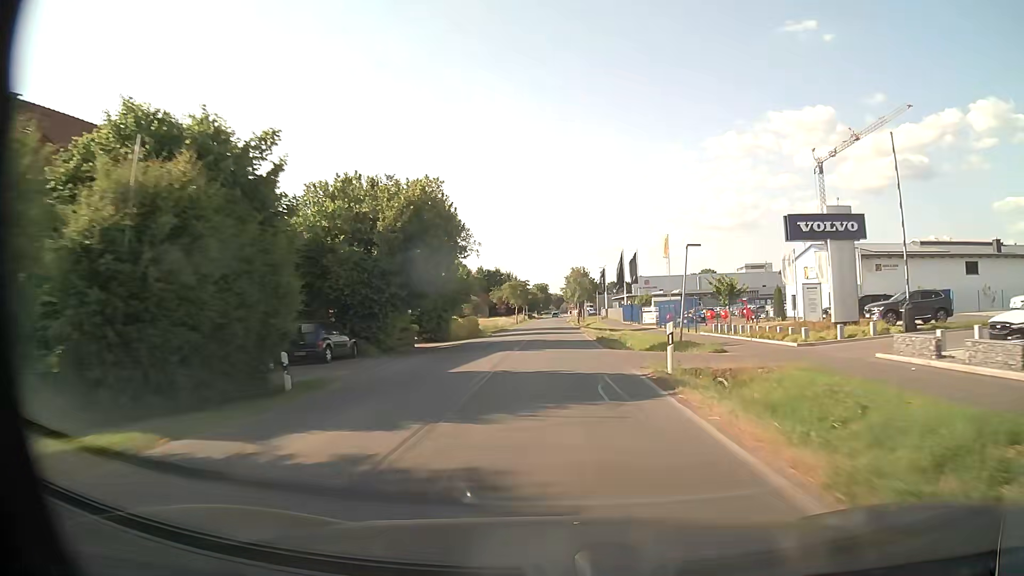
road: unclassified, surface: asphalt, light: Day
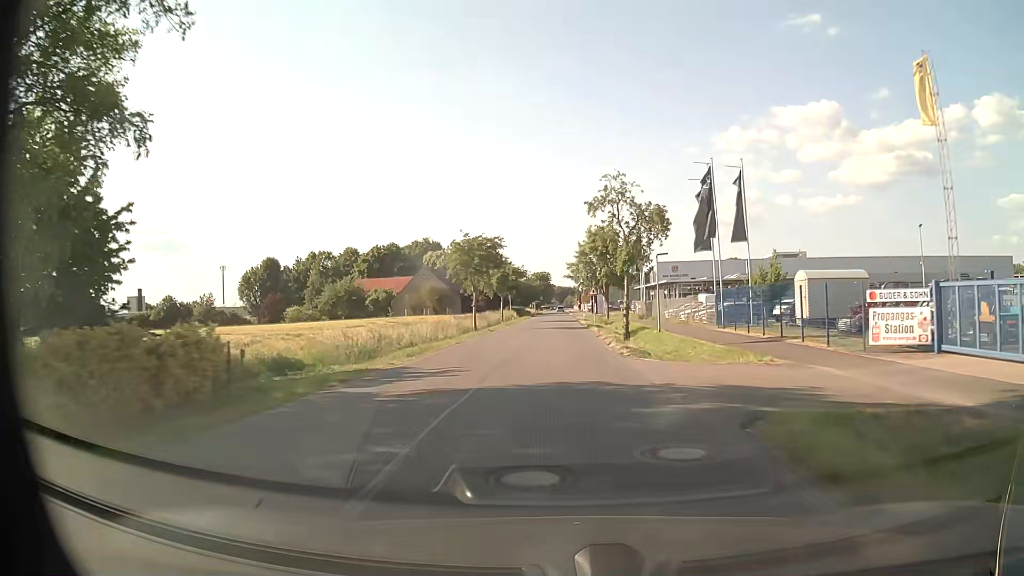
(-0.2, +52.1) m; 0°
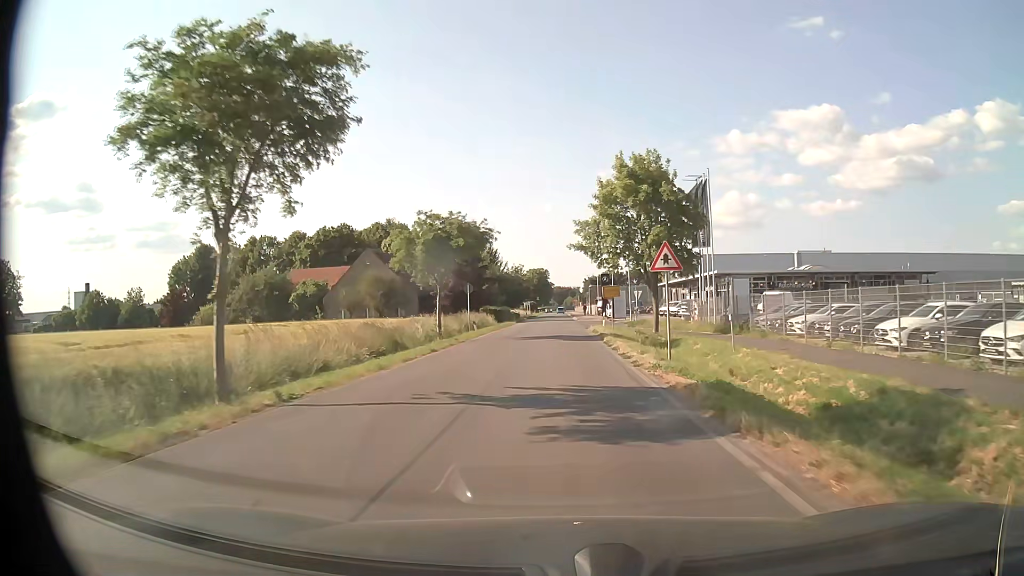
(+0.1, +34.4) m; 0°
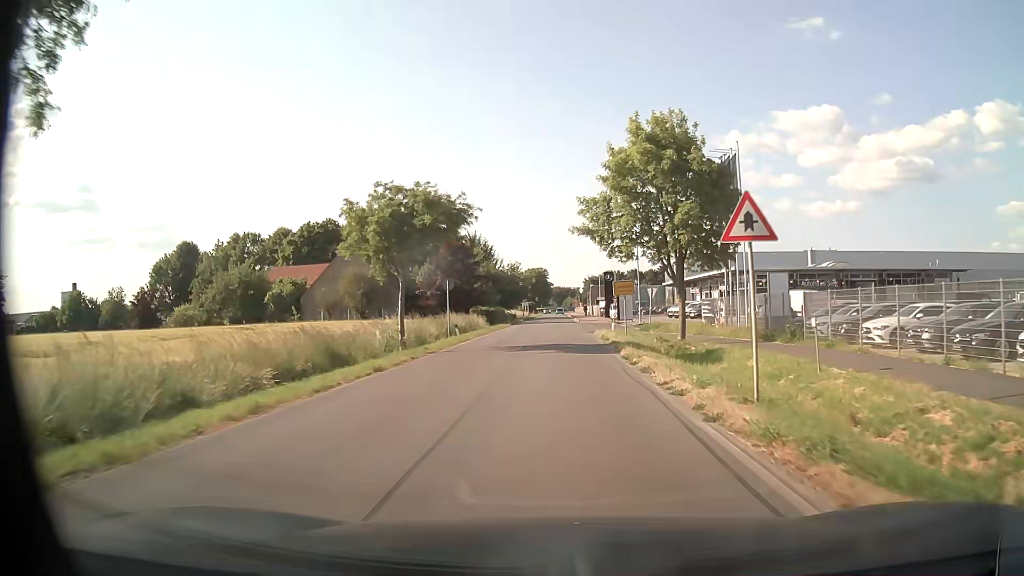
(0.0, +7.5) m; 0°
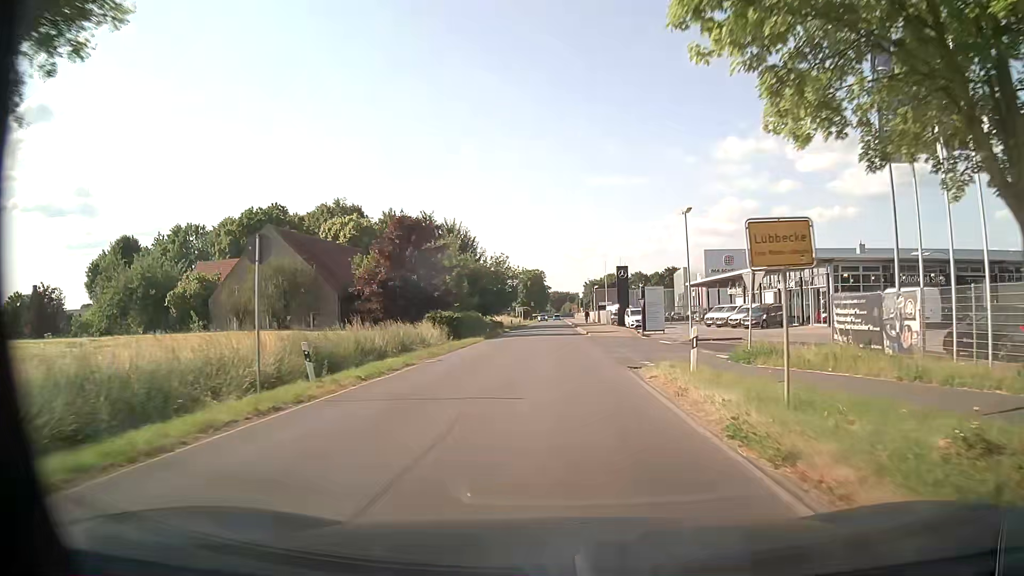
(0.0, +21.6) m; 0°
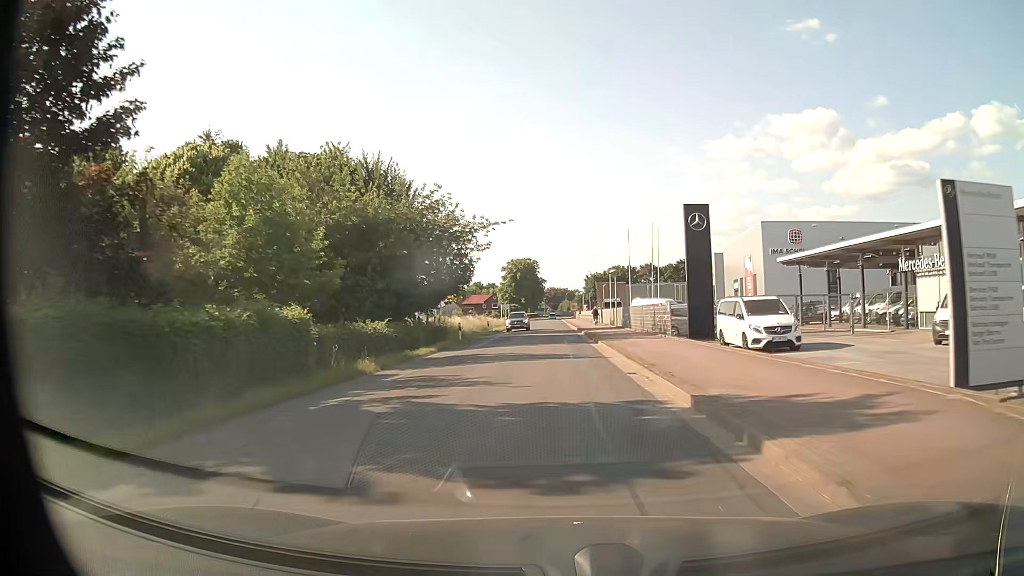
(+0.2, +38.8) m; 0°
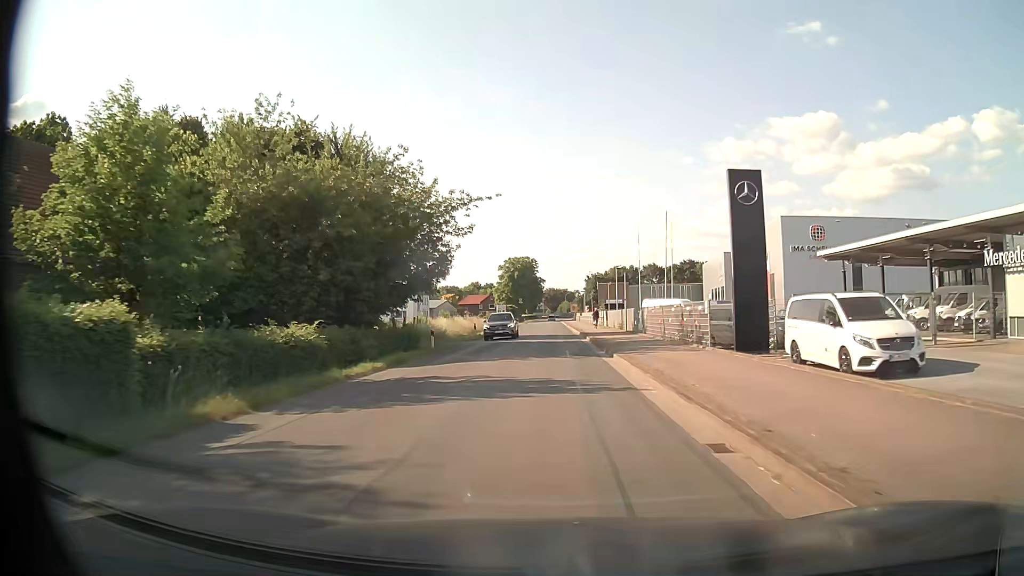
(0.0, +8.2) m; 0°
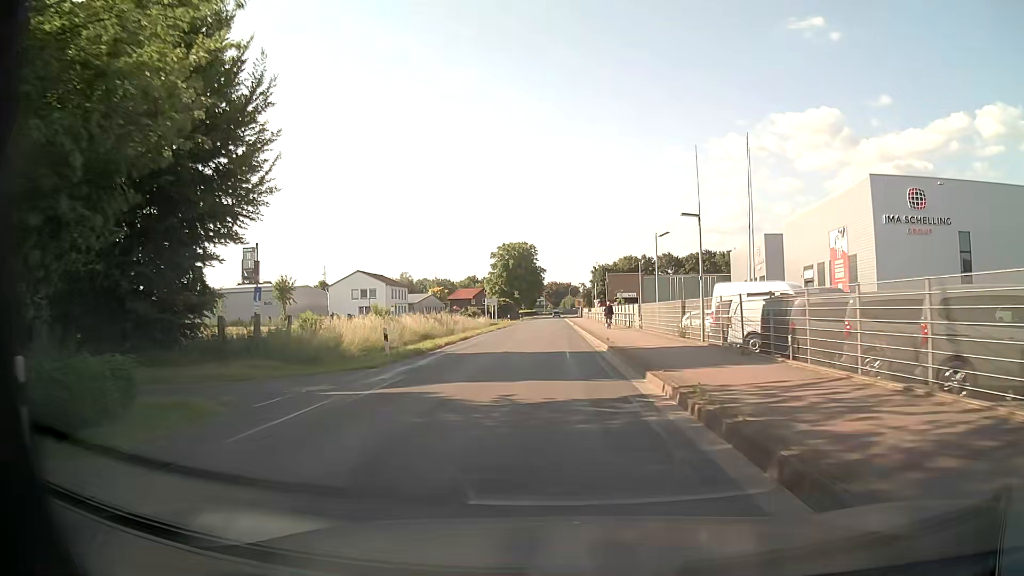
(-0.1, +24.5) m; 0°
(0, +10) (0, +20) (0, +30) (0, +40) (0, +50) (0, +60) (0, +70) (0, +80) (0, +90) (-1, +100) m
